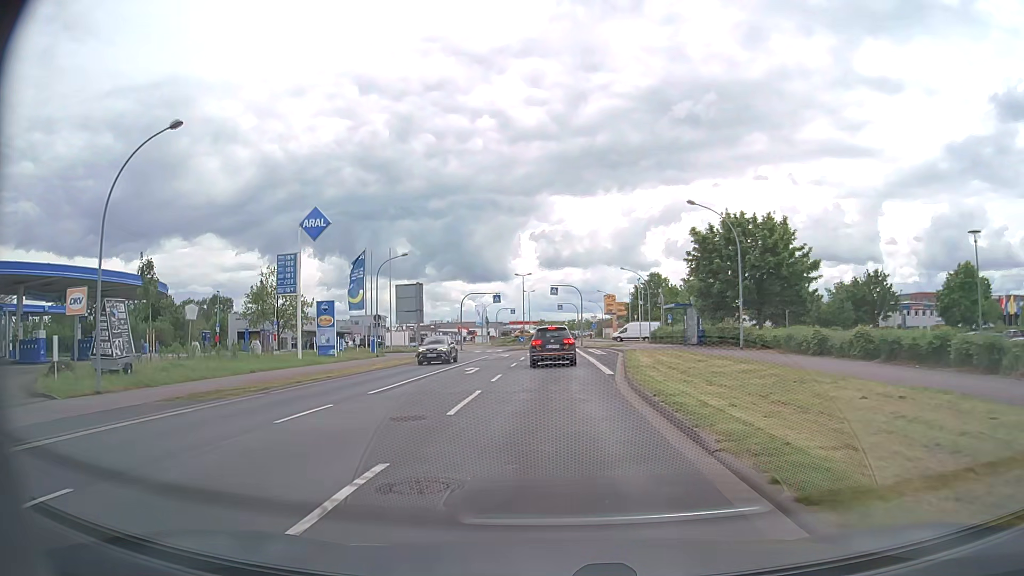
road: tertiary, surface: asphalt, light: Day
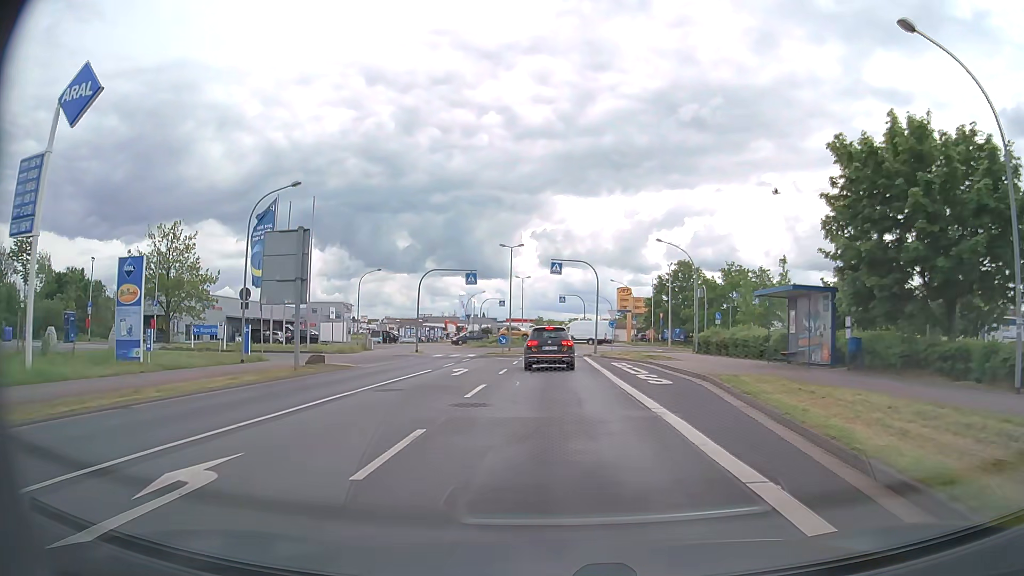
(-0.1, +22.7) m; 0°
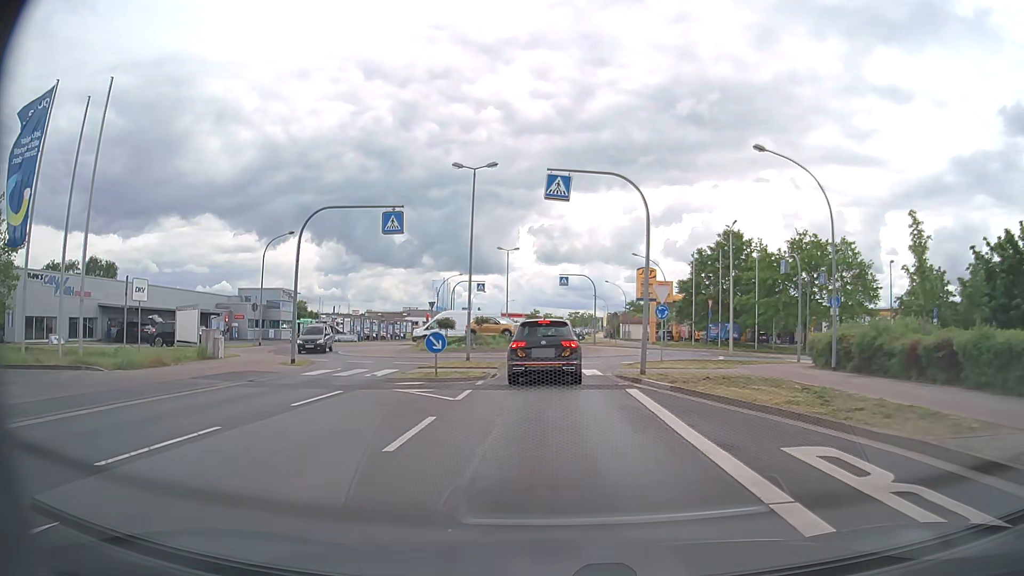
(0.0, +23.3) m; 0°
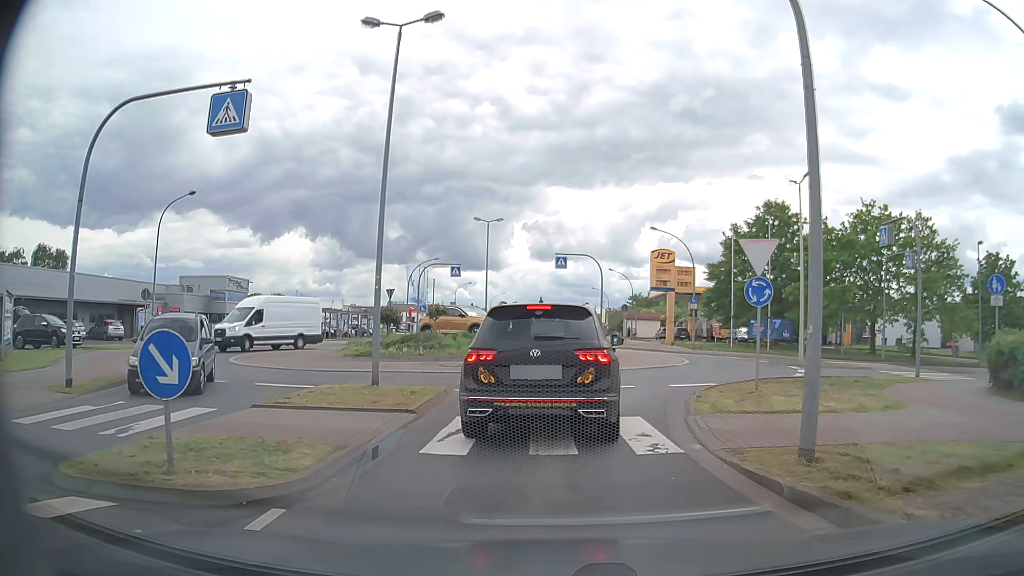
(0.0, +12.9) m; 0°
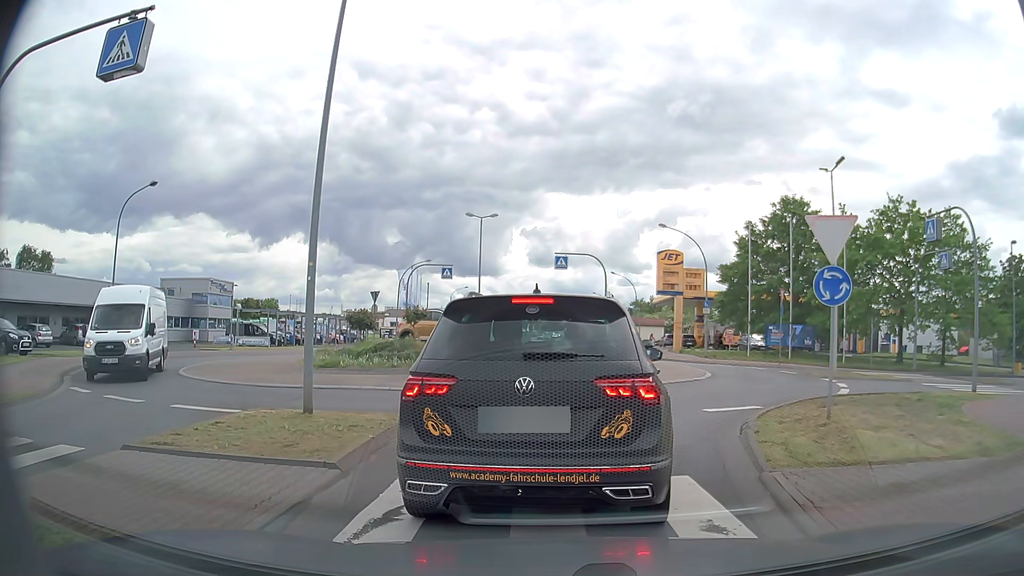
(0.0, +3.4) m; +1°
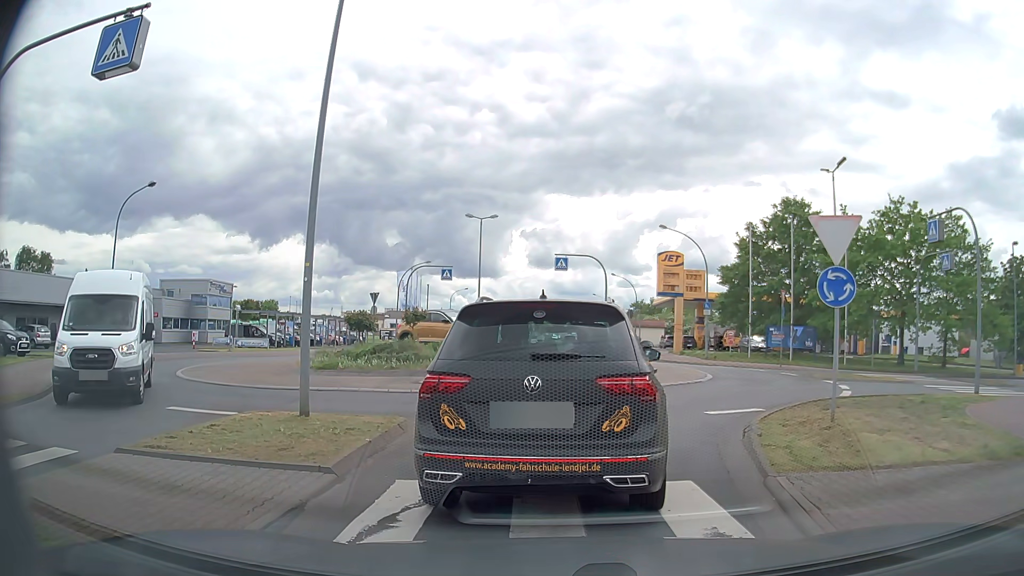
(0.0, +0.2) m; 0°
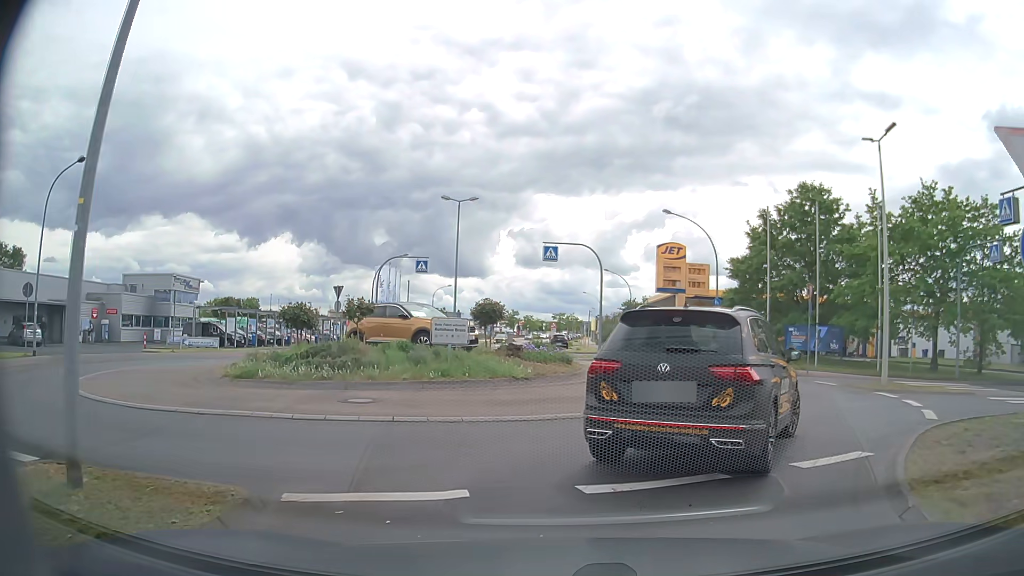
(-0.1, +5.4) m; +1°
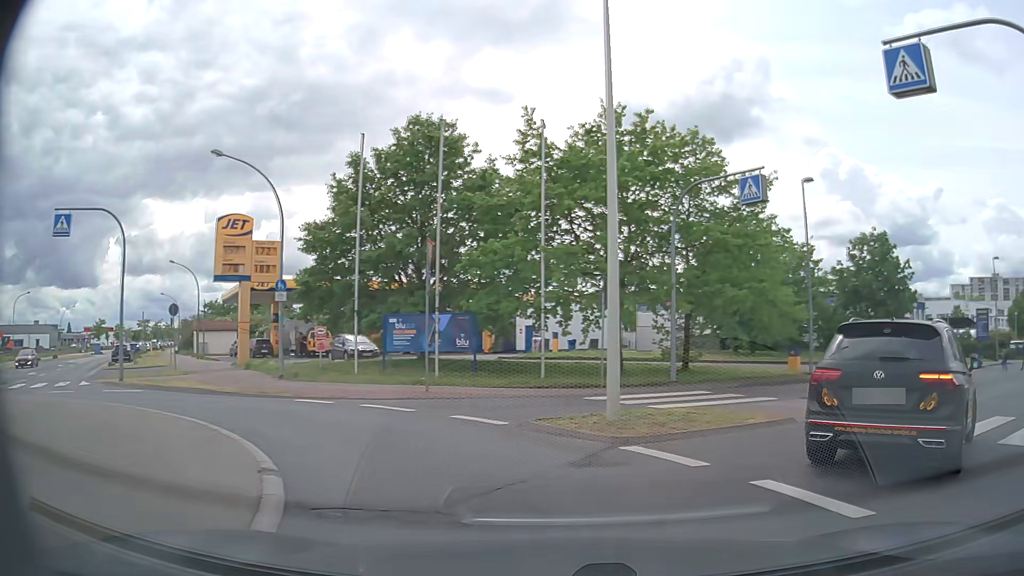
(+2.4, +11.6) m; +33°
(+3, +9) (+11, +16) (+19, +22) (+27, +28) (+35, +34) (+43, +40) (+51, +45) (+59, +51) (+67, +57) (+76, +63) m
